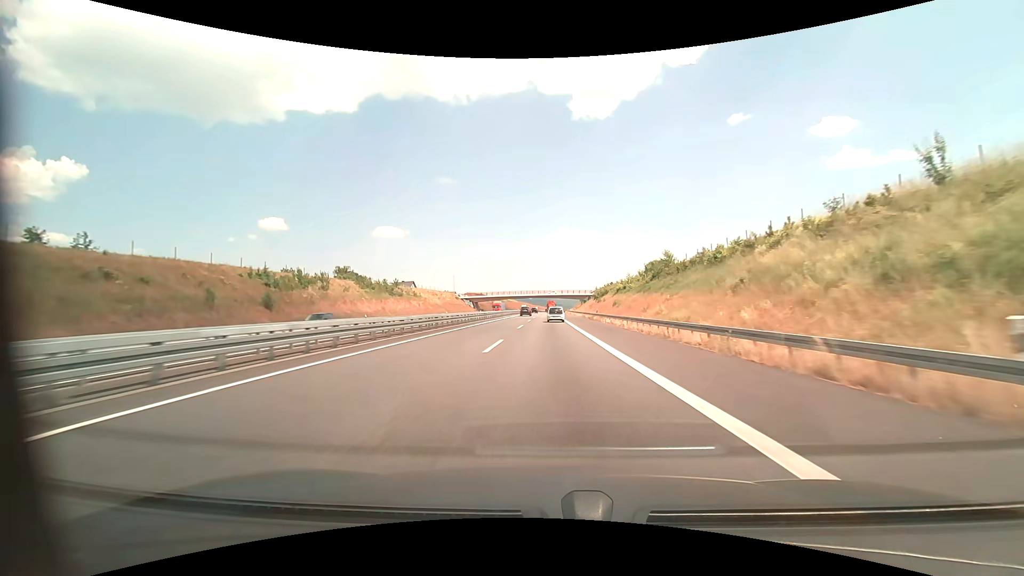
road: motorway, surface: asphalt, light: Day
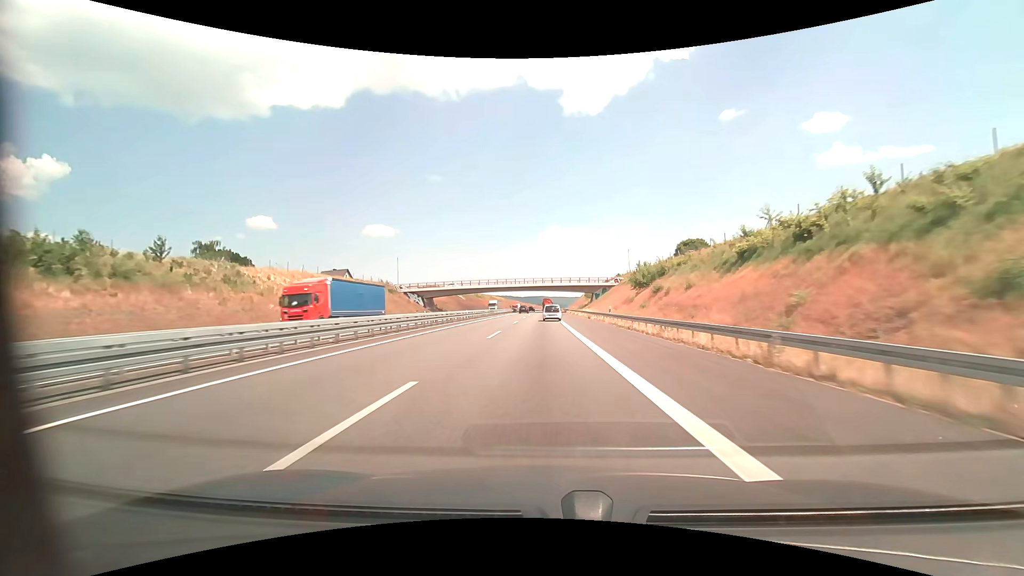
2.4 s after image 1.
(+0.5, +66.6) m; +1°
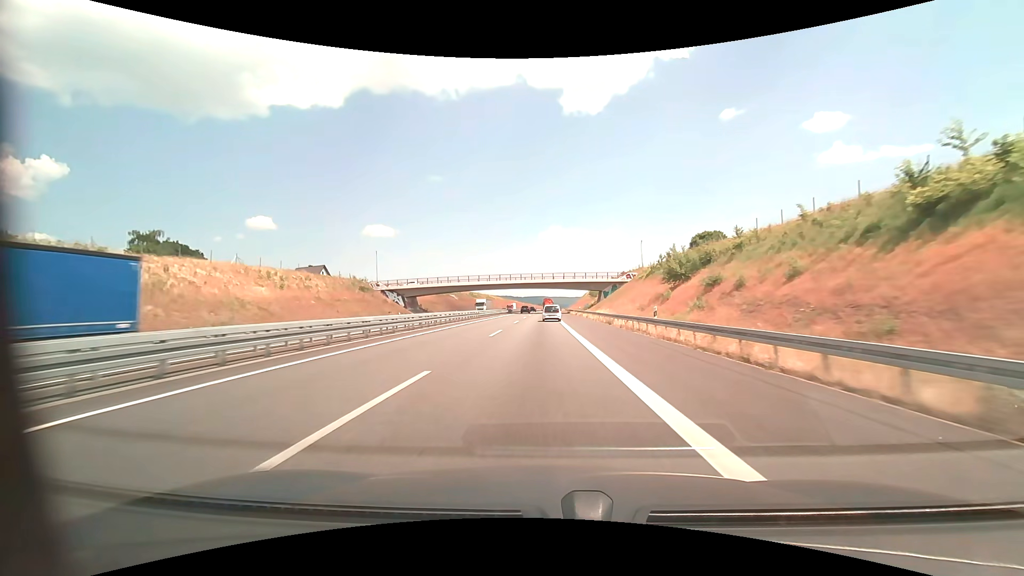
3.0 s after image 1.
(0.0, +16.6) m; 0°
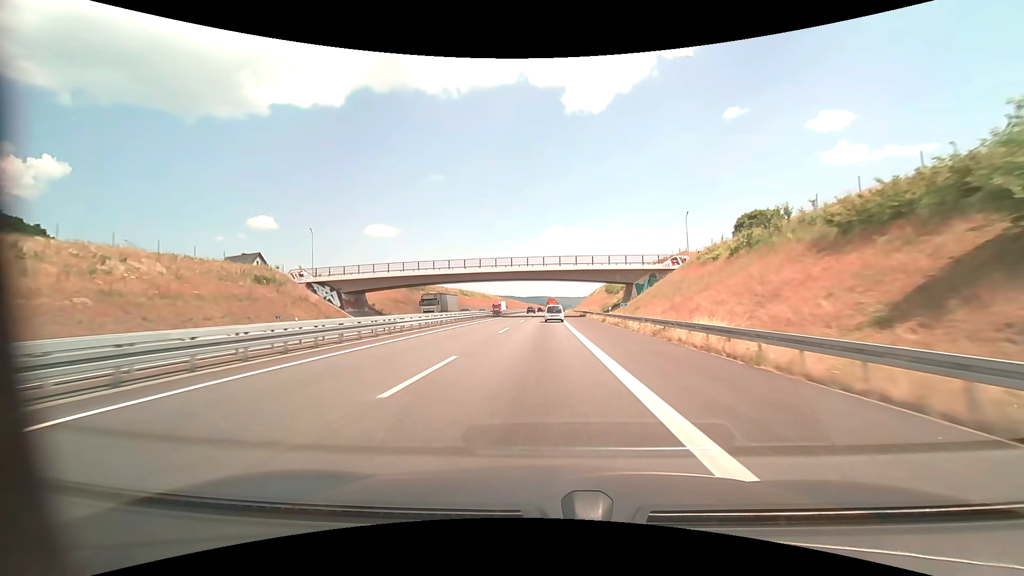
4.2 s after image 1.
(-0.1, +33.2) m; 0°
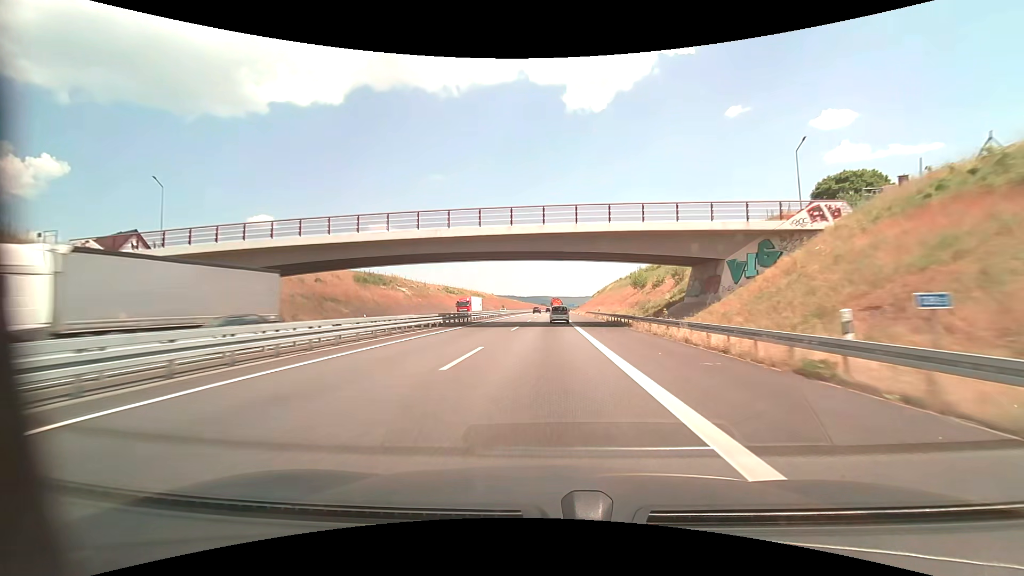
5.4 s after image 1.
(0.0, +33.2) m; 0°
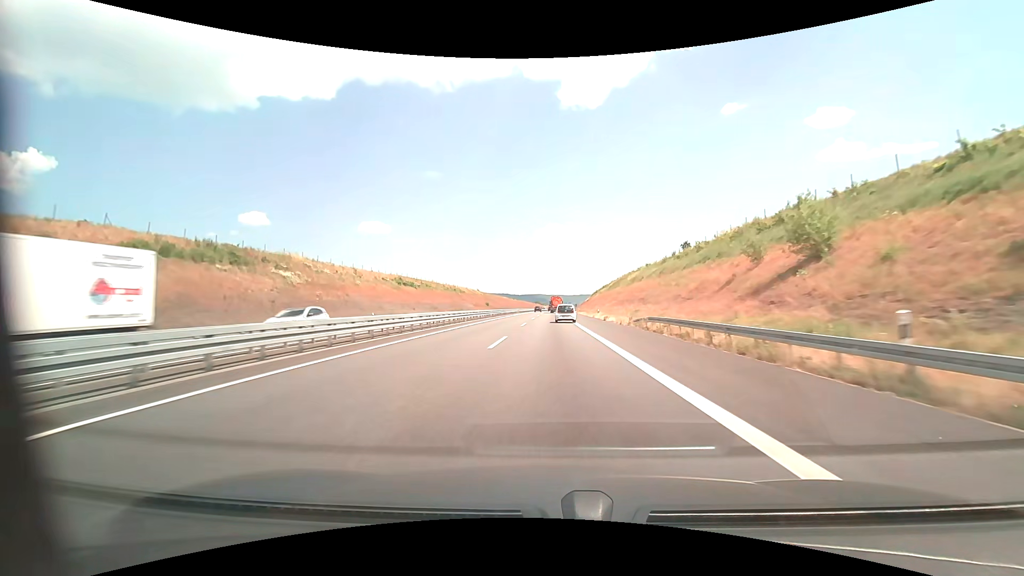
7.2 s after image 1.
(+0.2, +49.3) m; 0°
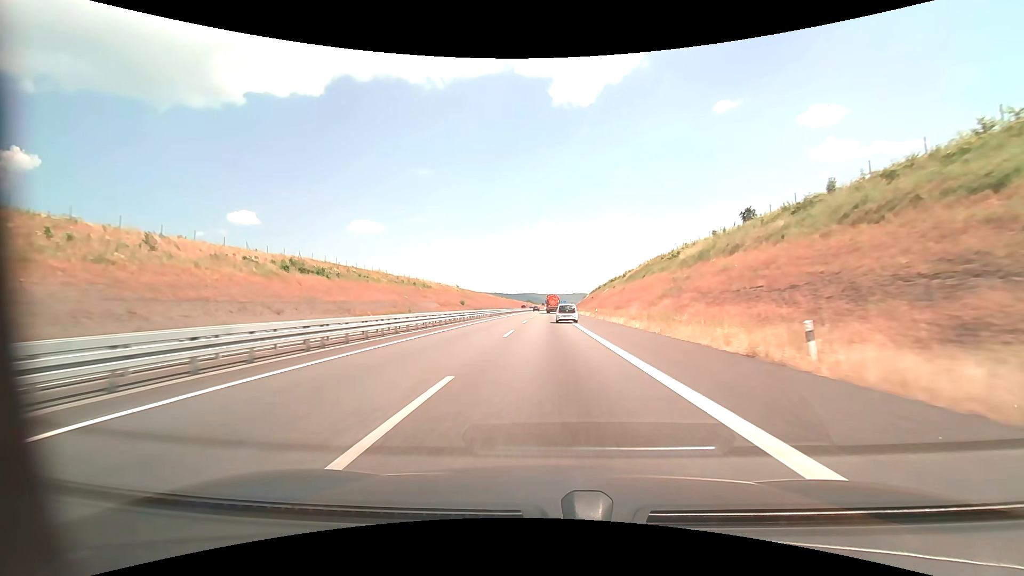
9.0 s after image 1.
(+0.5, +48.5) m; +1°
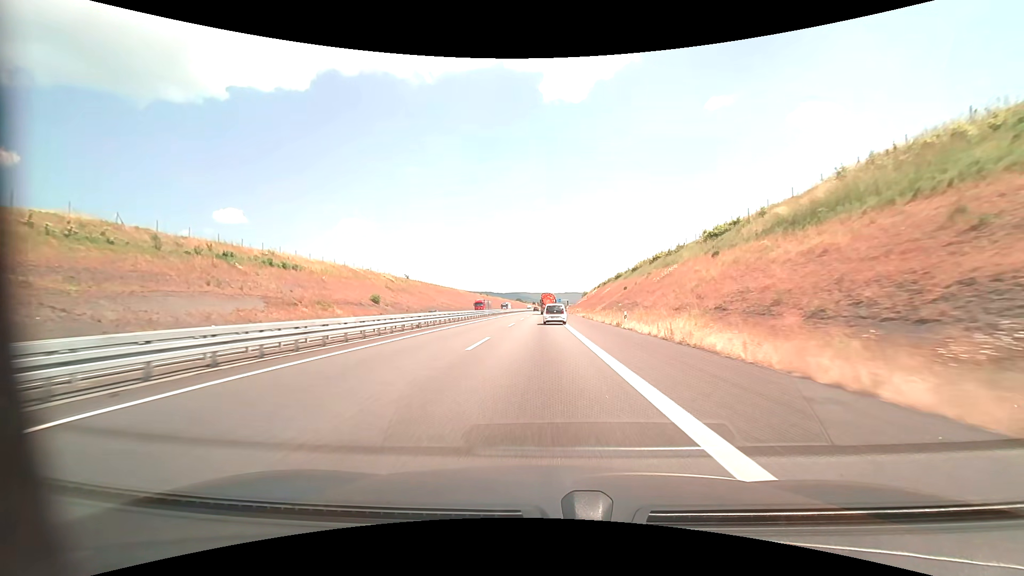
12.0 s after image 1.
(+0.7, +78.6) m; +1°
(0, +10) (0, +20) (0, +30) (0, +40) (0, +50) (0, +60) (0, +70) (0, +80) (0, +90) (0, +100) m
